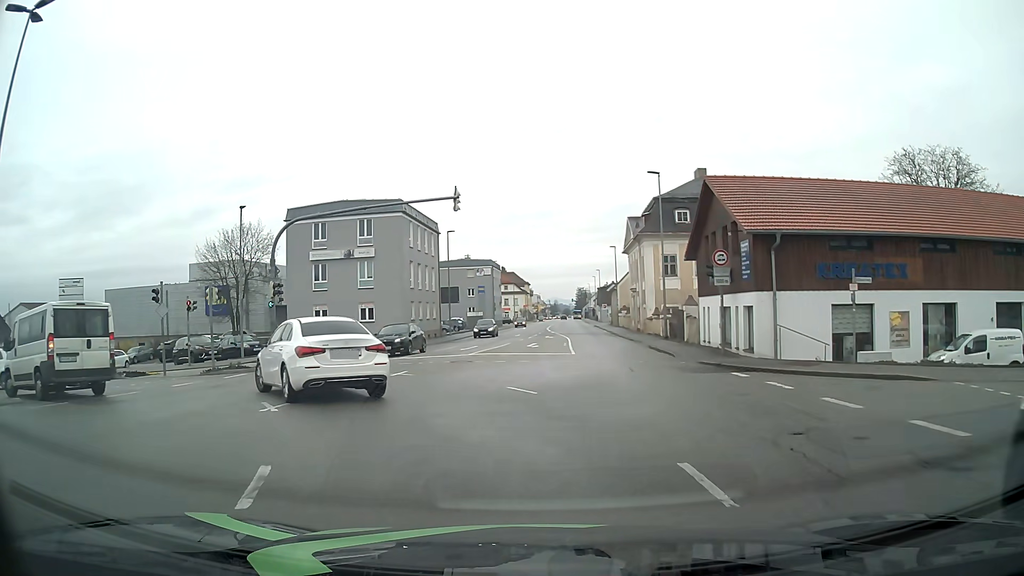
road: tertiary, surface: asphalt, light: Day
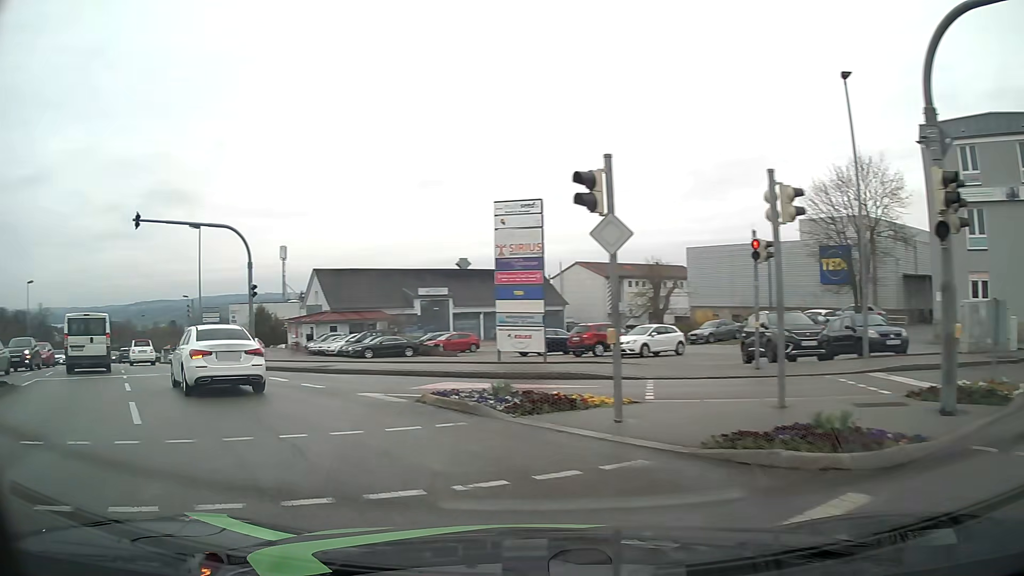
(-5.7, +16.7) m; -54°
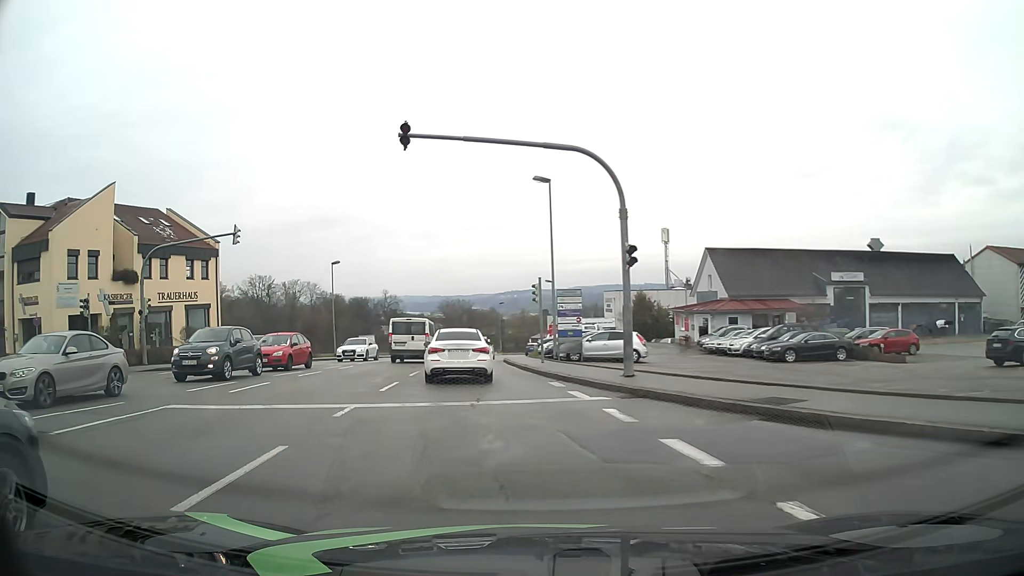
(-3.8, +11.2) m; -33°
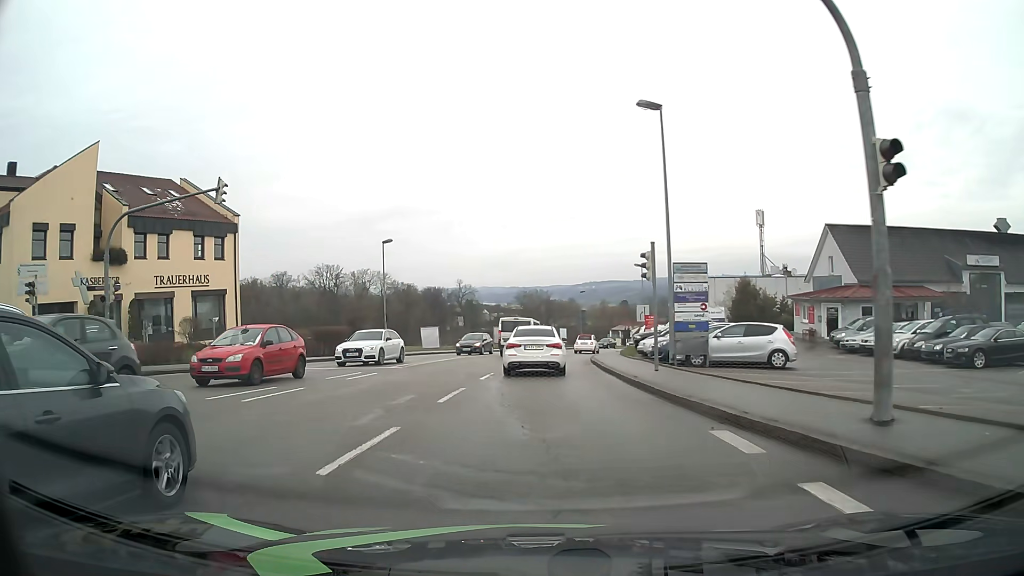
(-0.7, +9.6) m; -7°
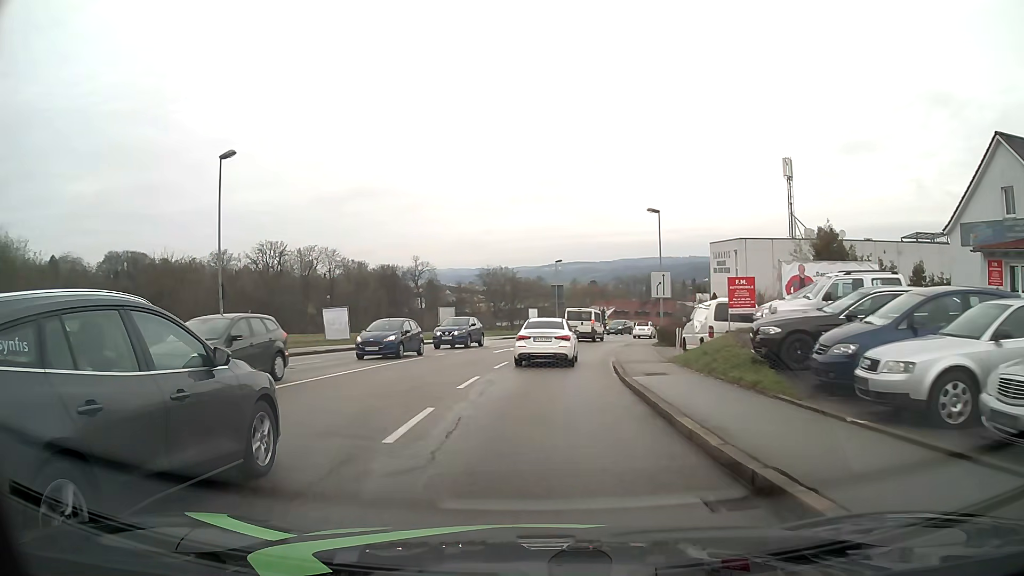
(+0.3, +23.0) m; +3°
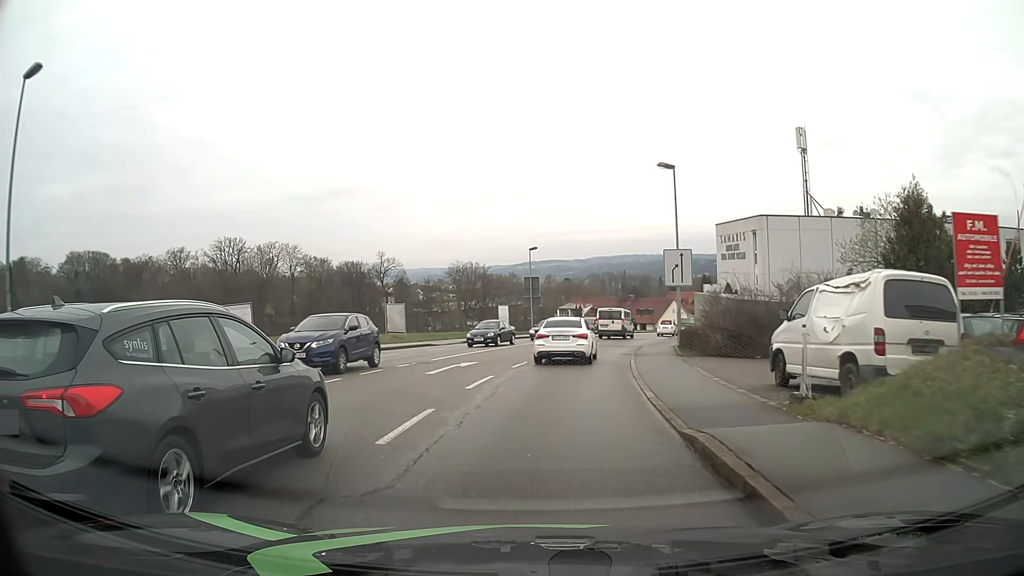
(+0.2, +11.9) m; +2°
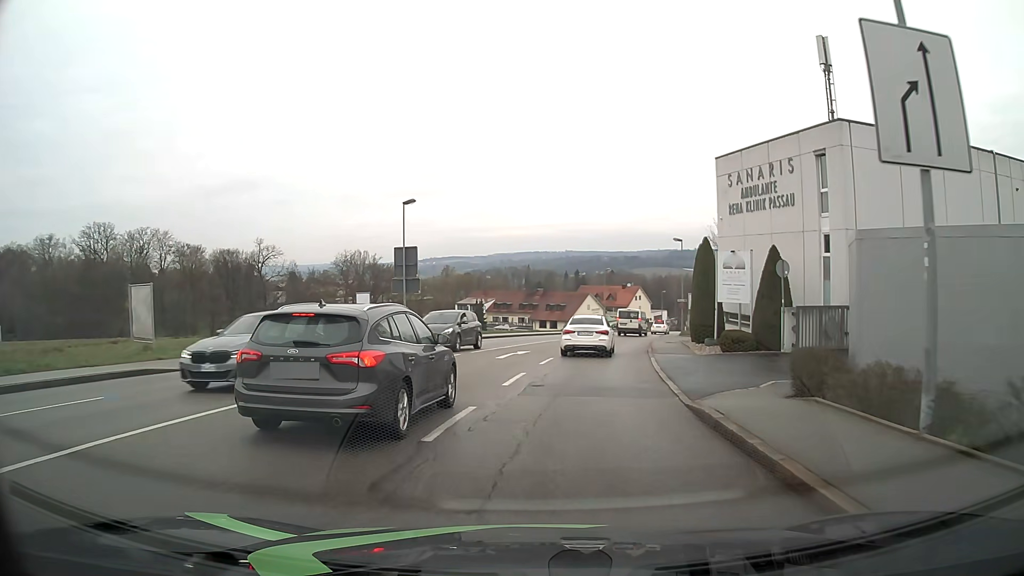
(+1.3, +23.9) m; +8°
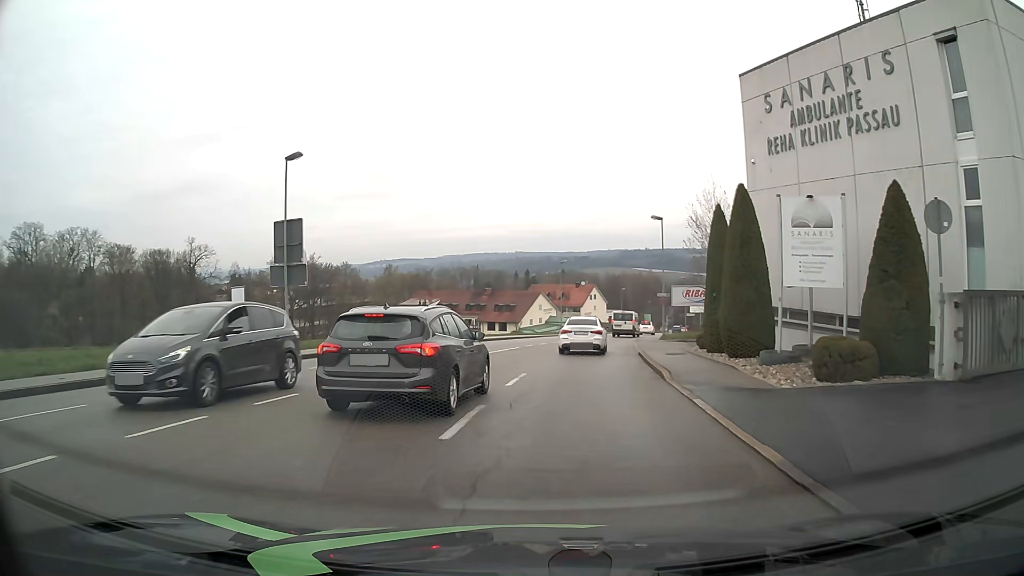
(+0.6, +12.2) m; +5°
(0, +10) (+1, +20) (+2, +30) (+4, +40) (+6, +50) (+8, +59) (+10, +69) (+13, +79) (+16, +88) (+18, +98) m
